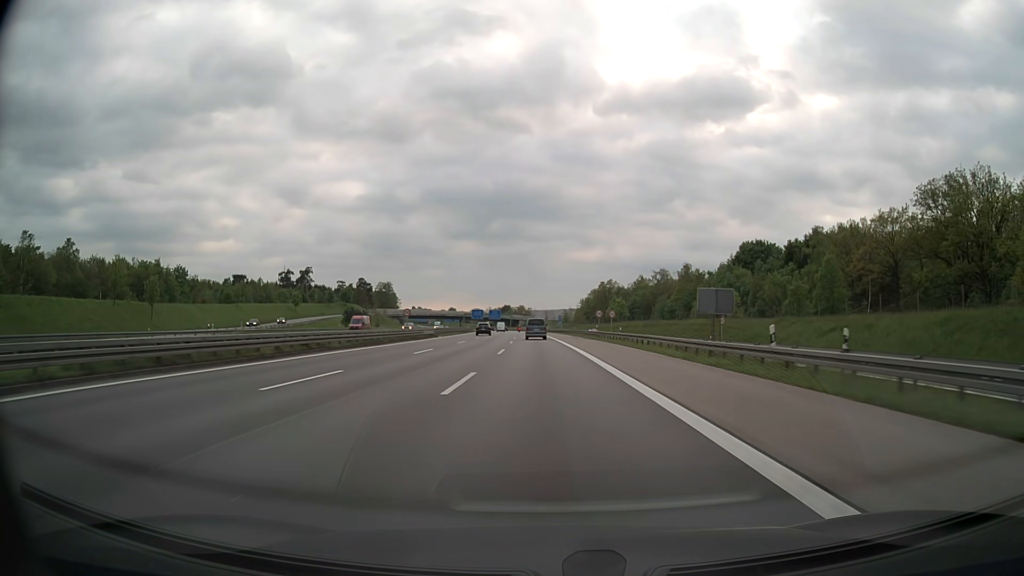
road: motorway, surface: asphalt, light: Day
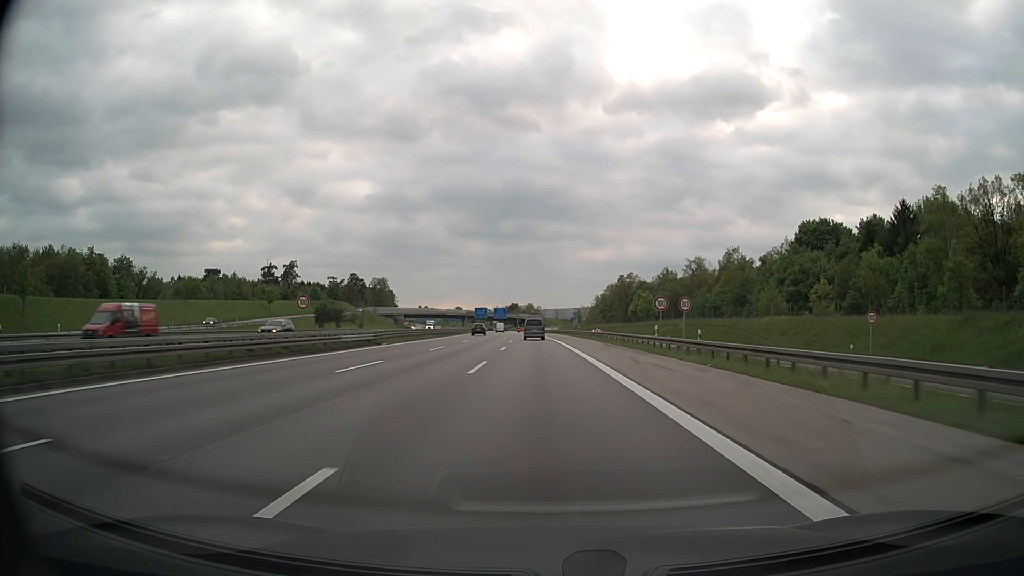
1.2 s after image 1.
(-0.2, +30.9) m; -1°
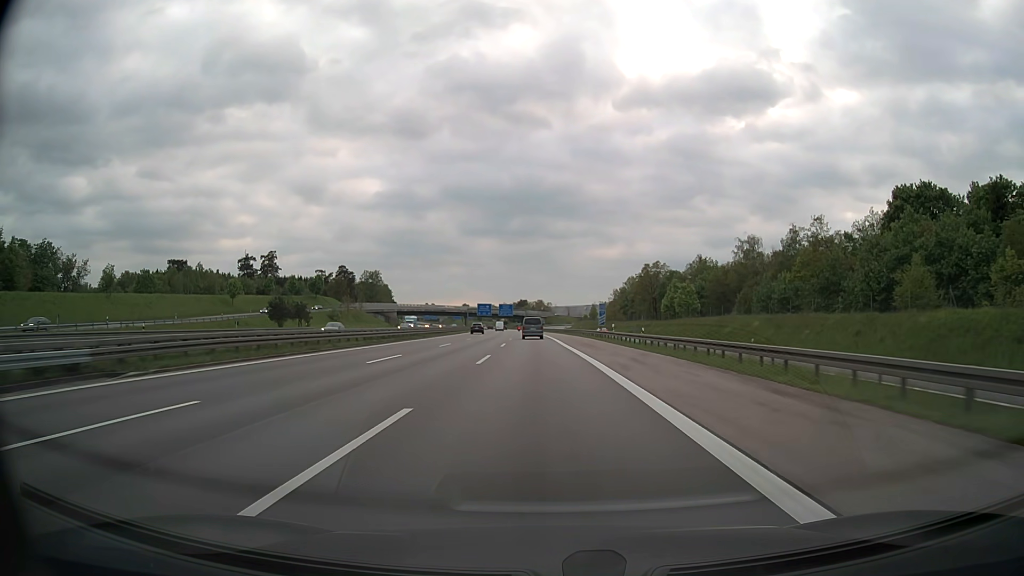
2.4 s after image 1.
(-0.3, +31.9) m; -1°
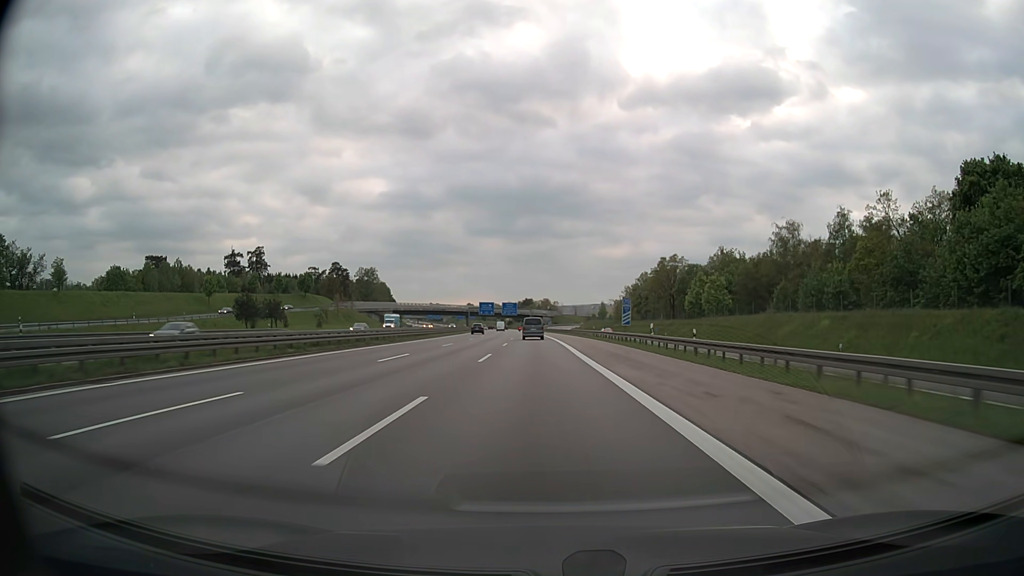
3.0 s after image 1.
(-0.1, +16.3) m; 0°
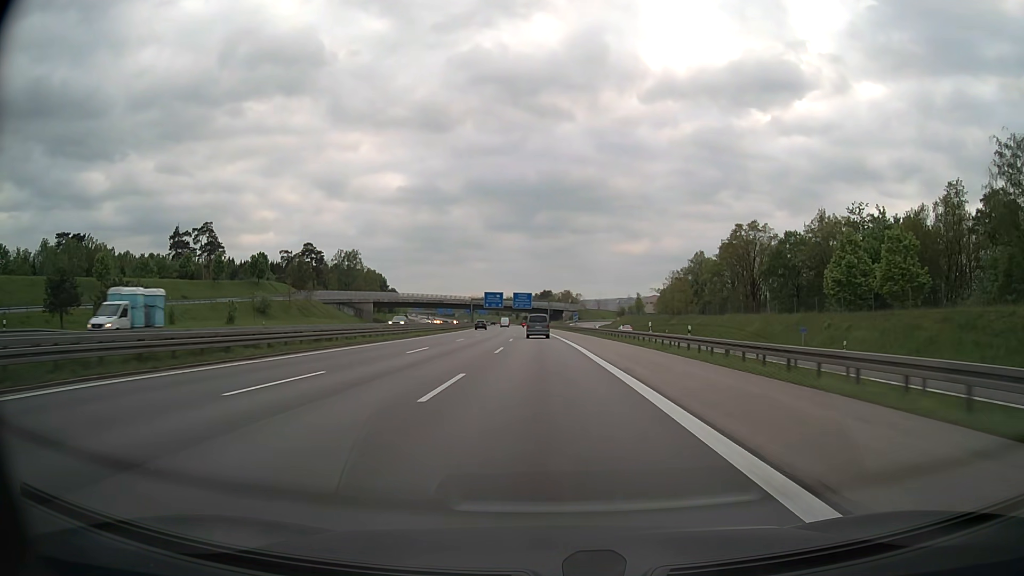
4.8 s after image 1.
(-0.8, +49.8) m; -2°
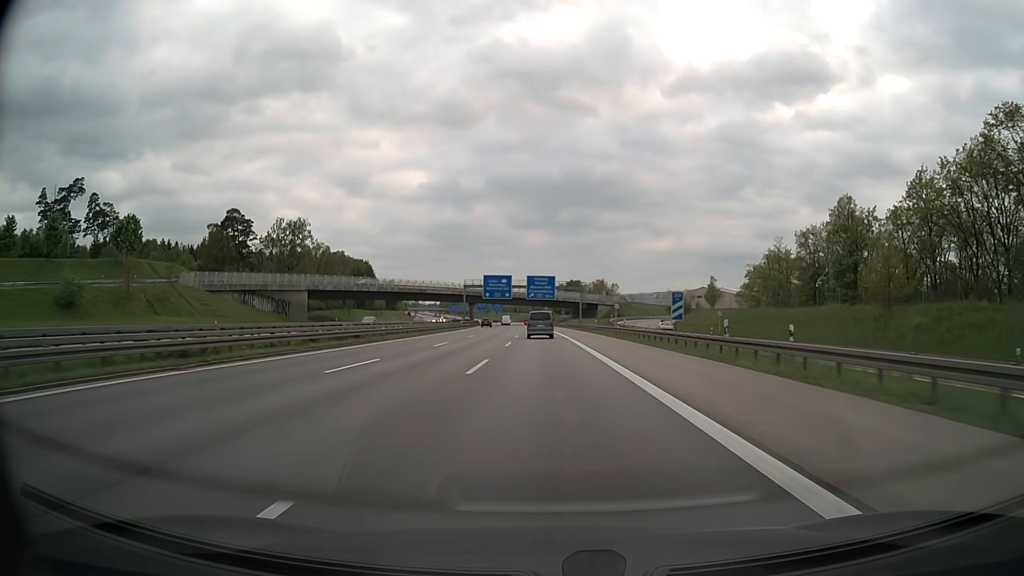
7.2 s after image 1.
(-1.1, +66.7) m; -2°
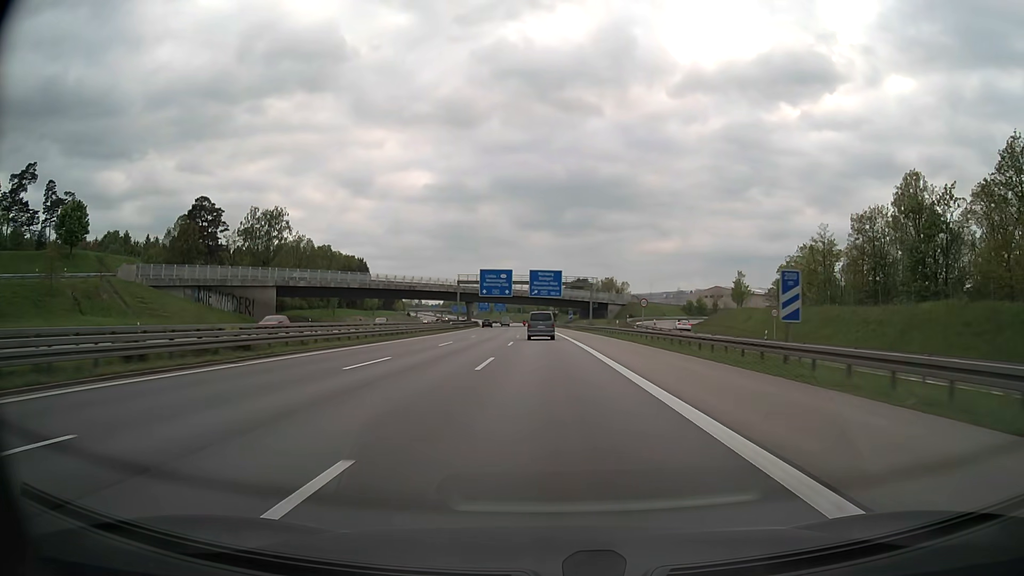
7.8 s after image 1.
(-0.1, +16.5) m; -1°
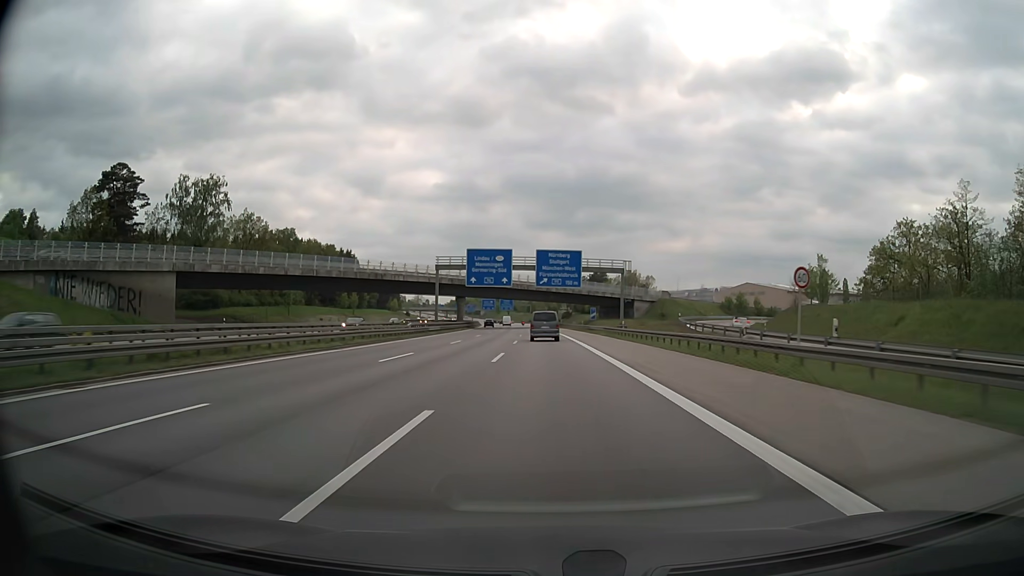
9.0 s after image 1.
(-0.3, +32.7) m; -1°
(0, +10) (0, +20) (0, +30) (0, +40) (-1, +50) (-1, +60) (-1, +70) (-2, +80) (-2, +90) (-3, +100) m
